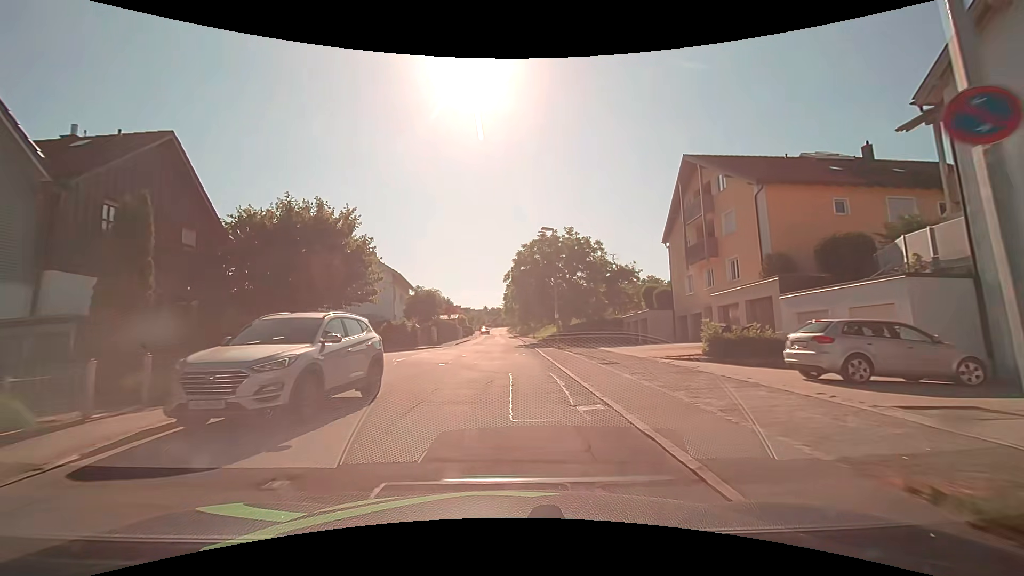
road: unclassified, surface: asphalt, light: Day
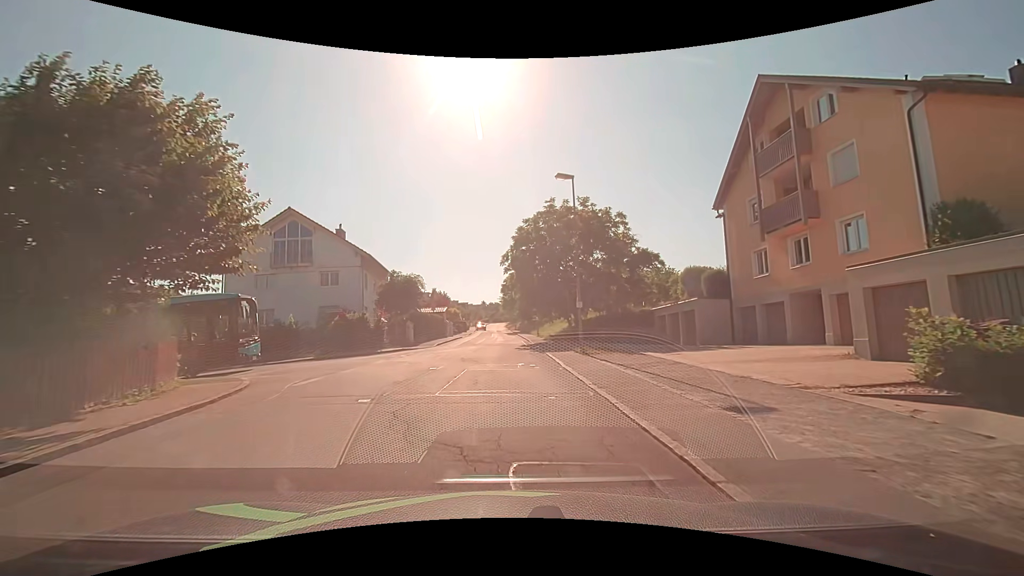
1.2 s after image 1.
(+0.1, +10.3) m; +2°
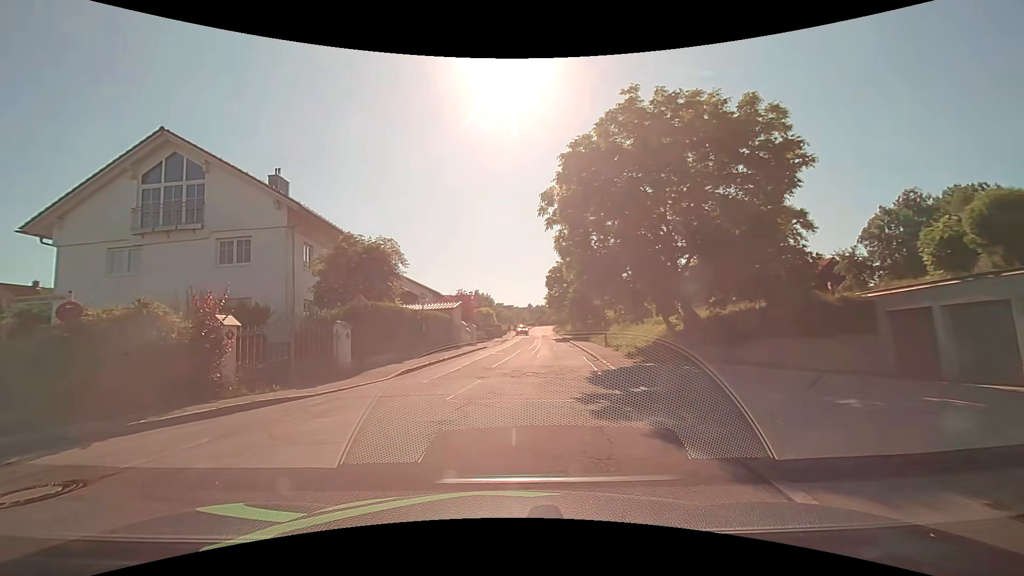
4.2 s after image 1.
(-0.2, +18.6) m; -8°
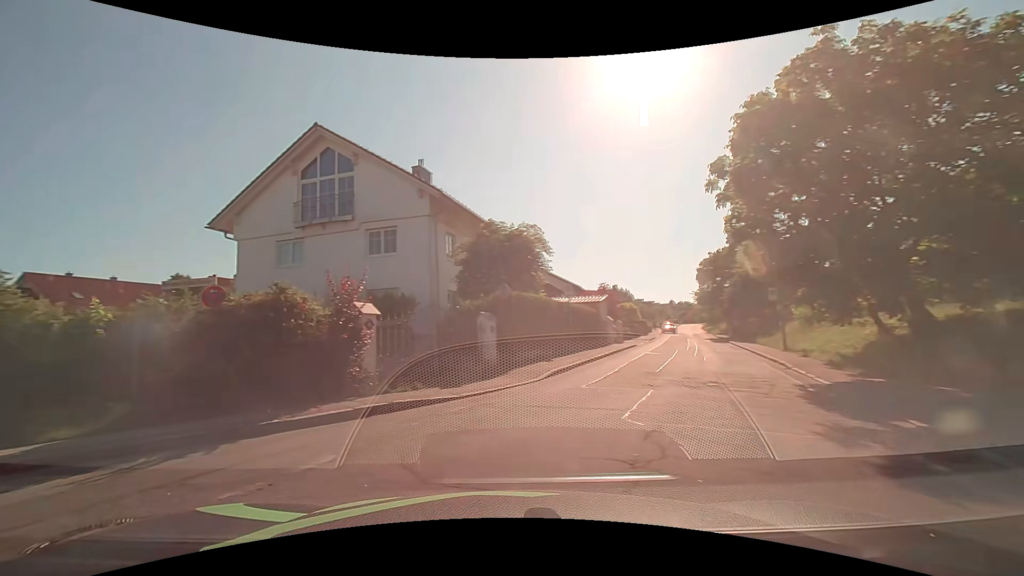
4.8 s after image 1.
(-0.2, +2.3) m; -14°
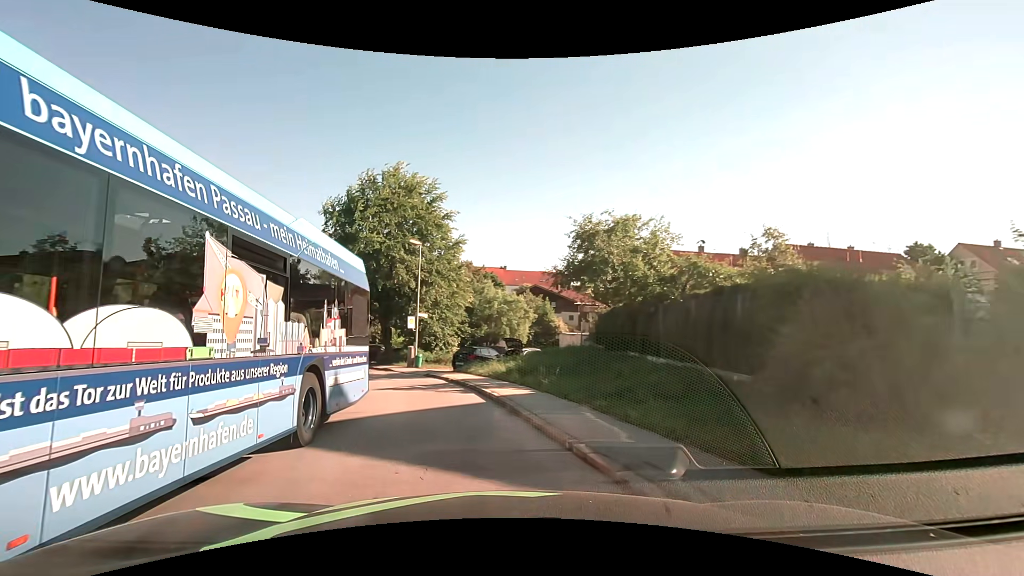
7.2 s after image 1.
(-4.3, +5.4) m; -72°
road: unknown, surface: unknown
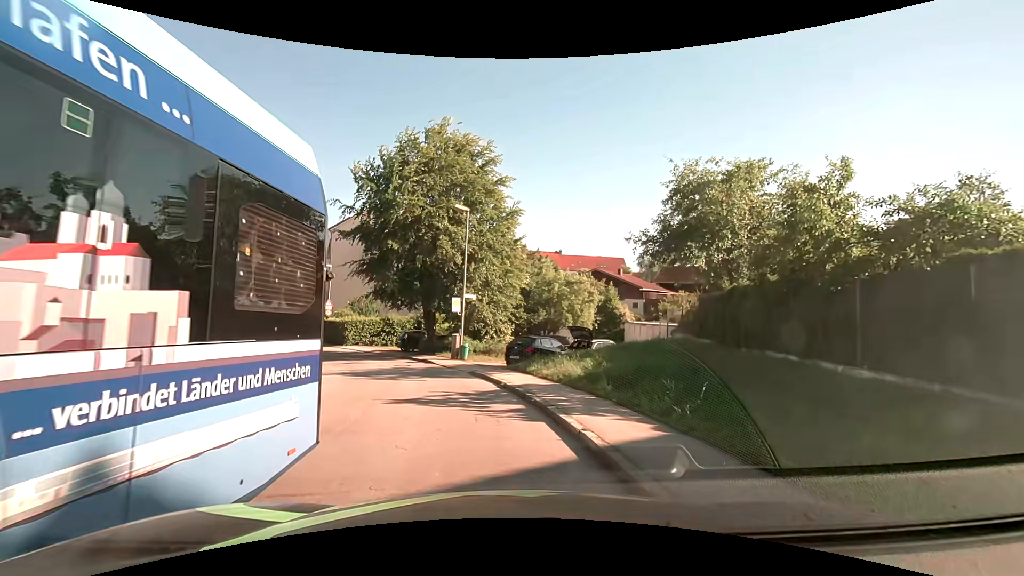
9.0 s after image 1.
(-0.3, +5.9) m; -6°
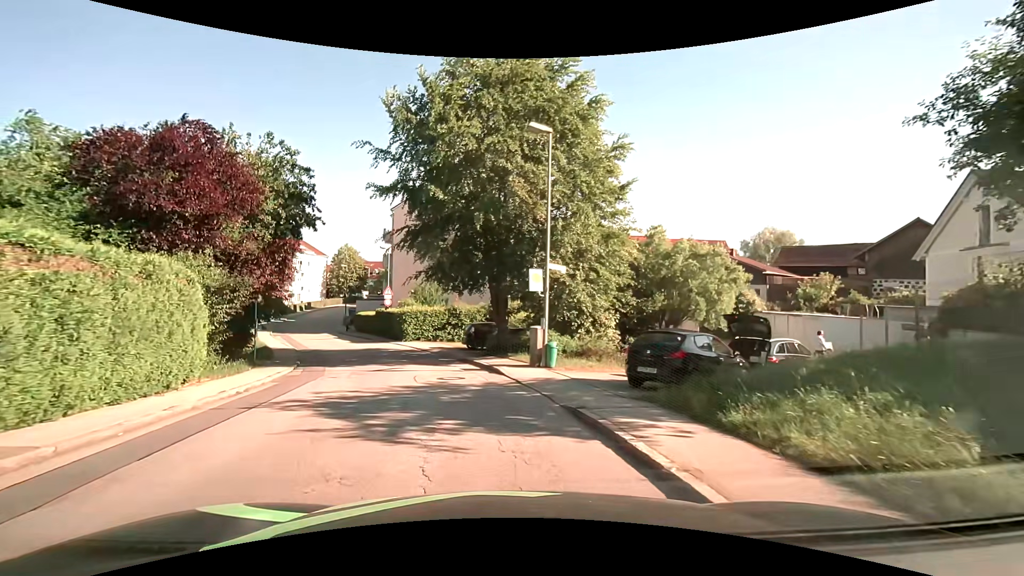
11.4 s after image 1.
(-0.4, +9.7) m; -8°
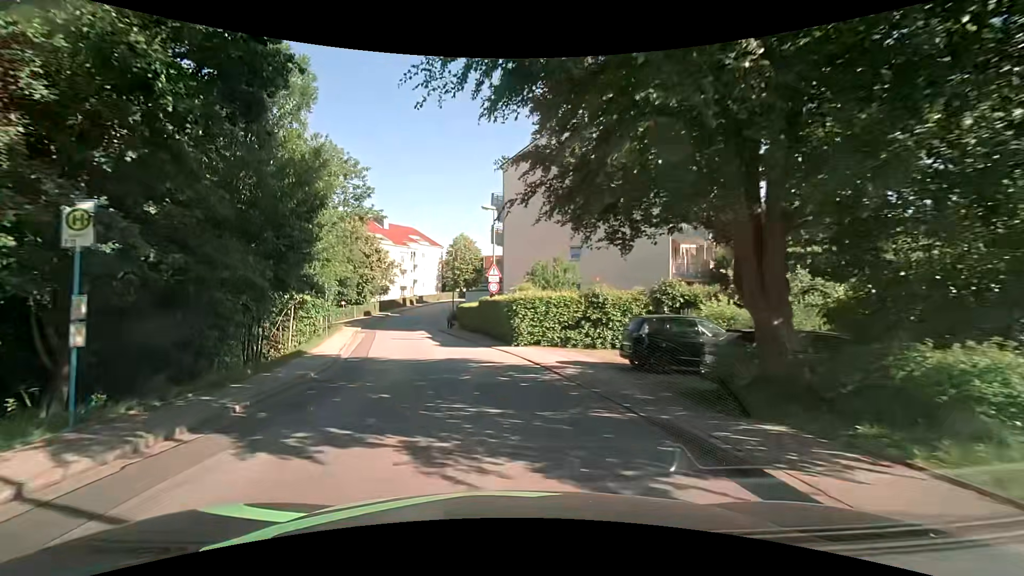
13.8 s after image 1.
(-1.9, +14.9) m; -13°
